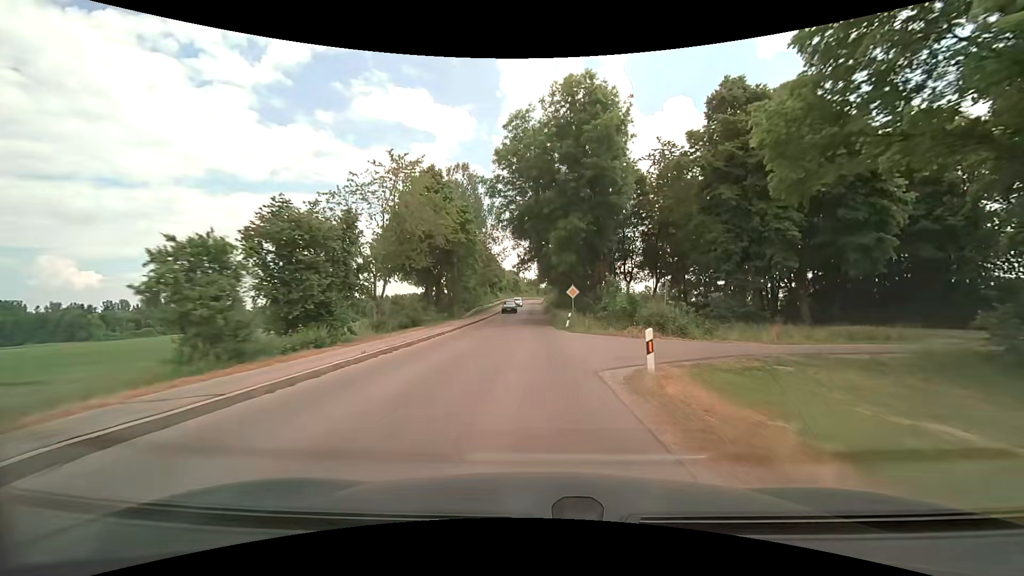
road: unclassified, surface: asphalt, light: Day
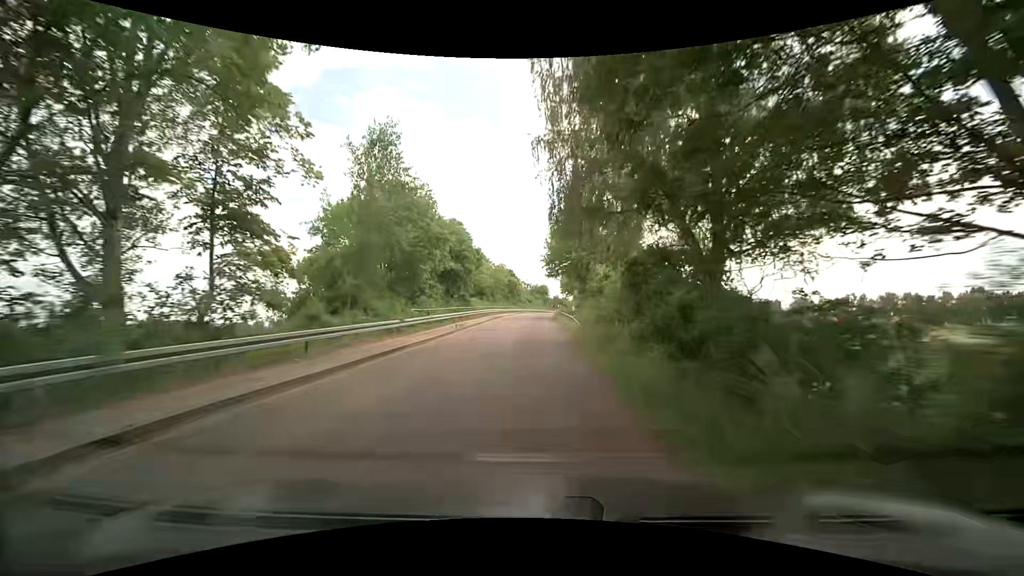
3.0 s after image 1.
(-0.2, +55.1) m; -1°
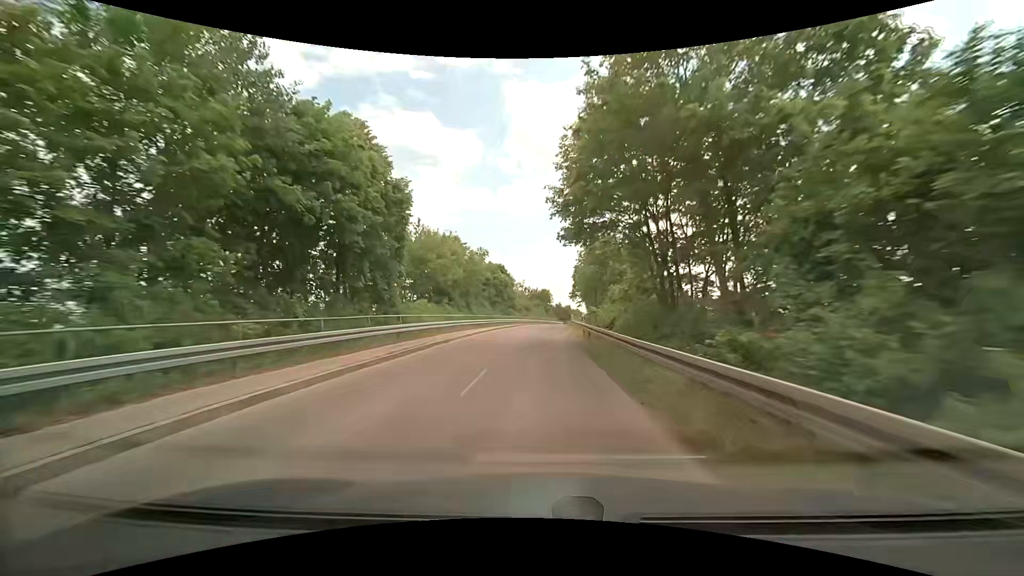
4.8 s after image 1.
(+0.2, +31.9) m; 0°
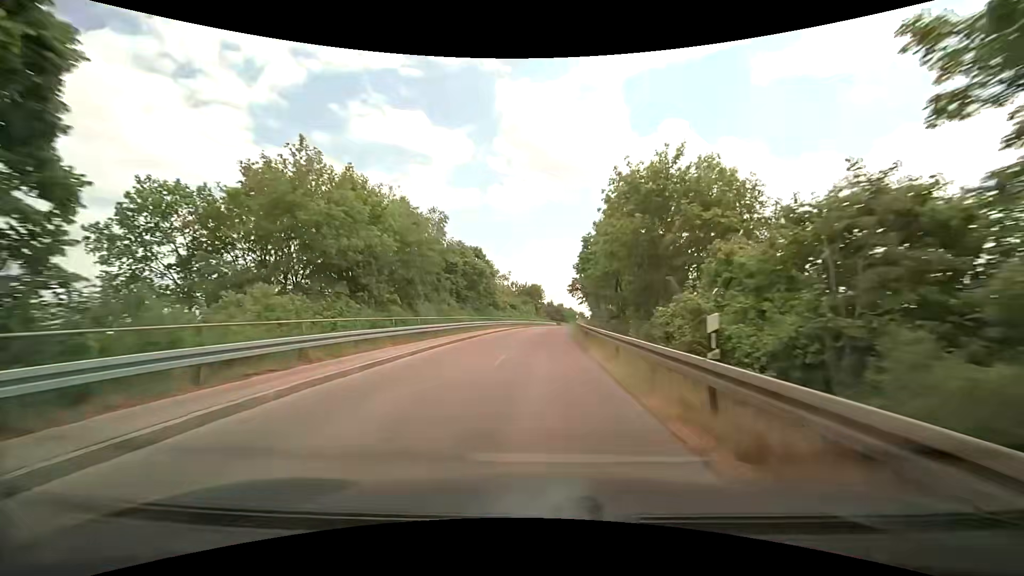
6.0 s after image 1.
(+0.2, +21.2) m; +1°
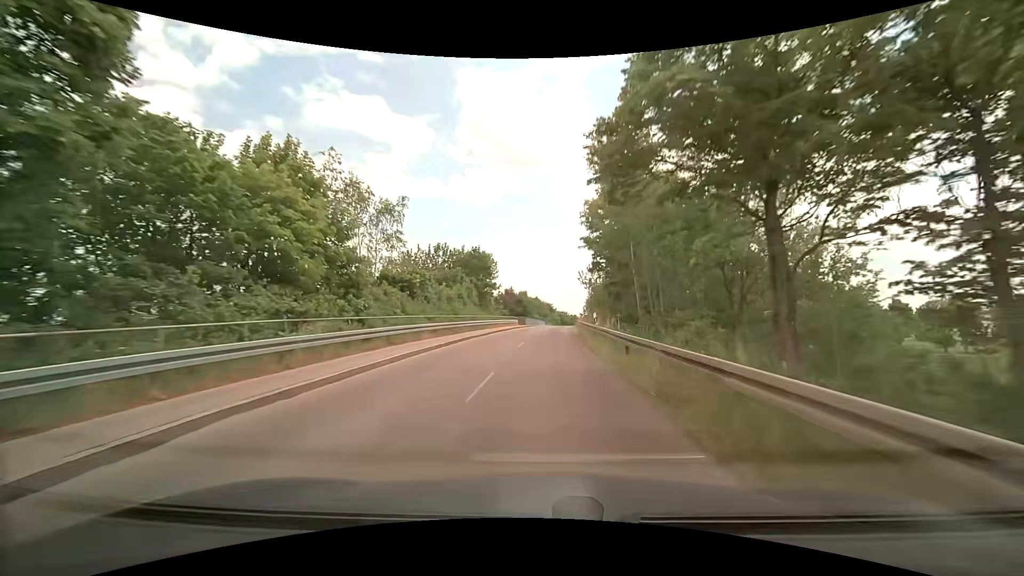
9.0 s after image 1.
(+1.7, +53.1) m; +4°
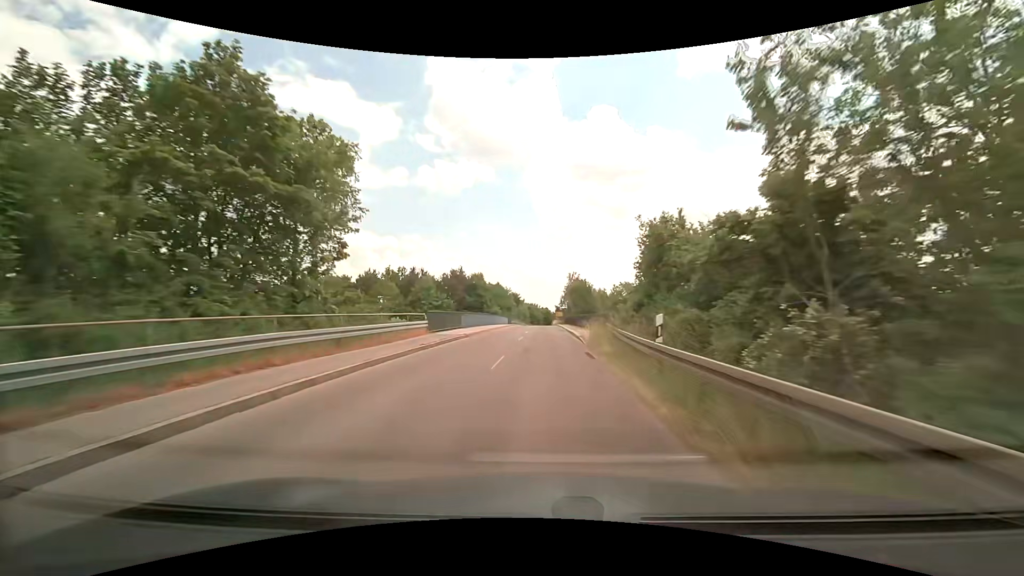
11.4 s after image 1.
(+1.4, +44.2) m; +4°
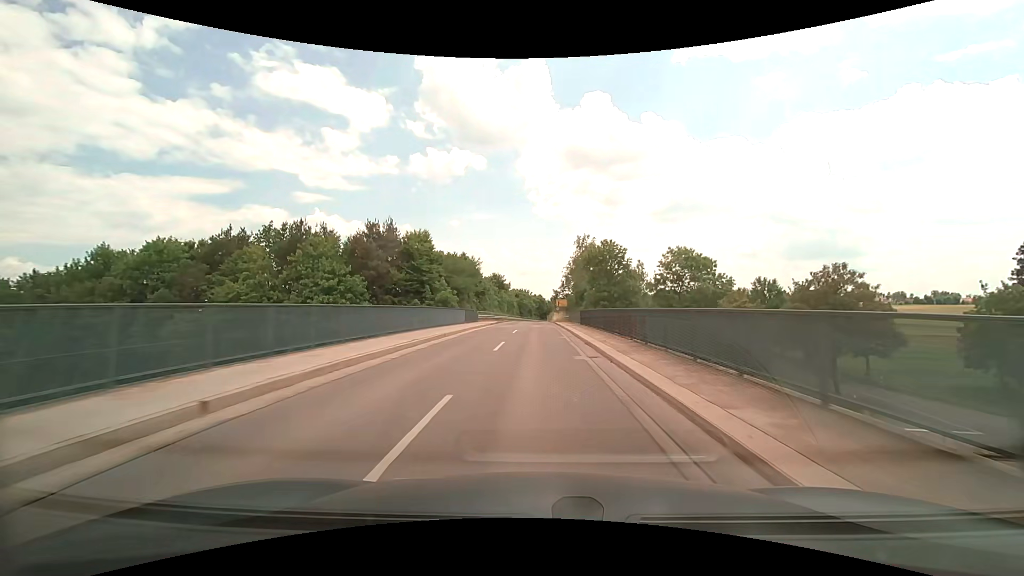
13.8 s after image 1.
(+0.6, +44.3) m; +1°
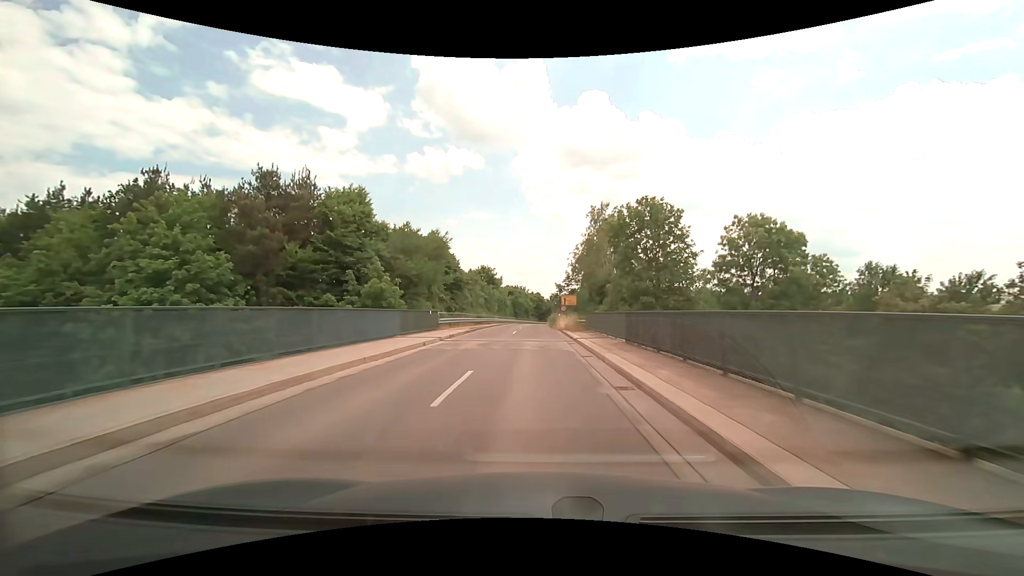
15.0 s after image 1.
(+0.1, +20.8) m; 0°
(0, +10) (0, +20) (0, +30) (0, +40) (0, +50) (0, +60) (0, +70) (0, +80) (0, +90) (+1, +100) m
